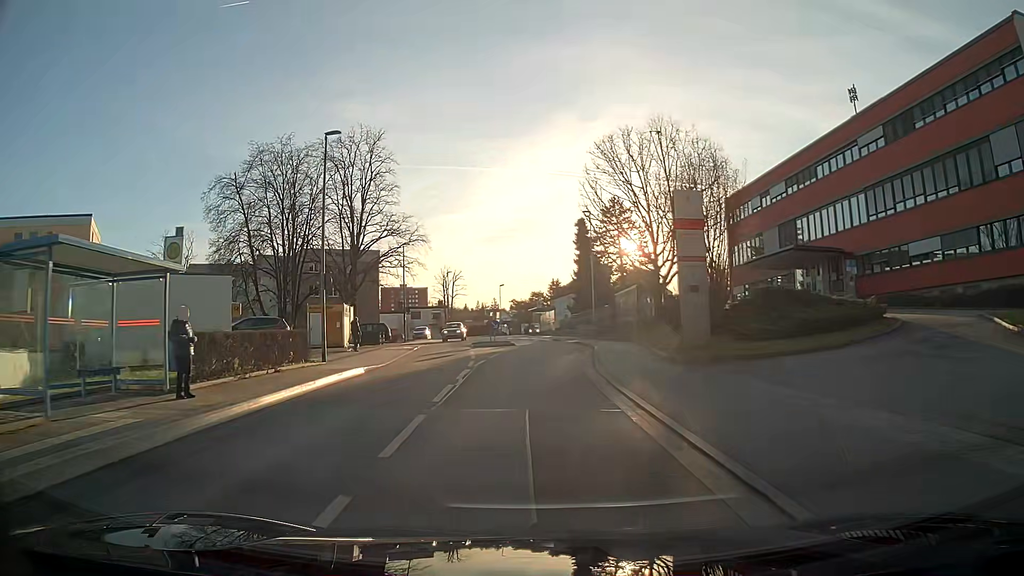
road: residential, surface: asphalt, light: Day
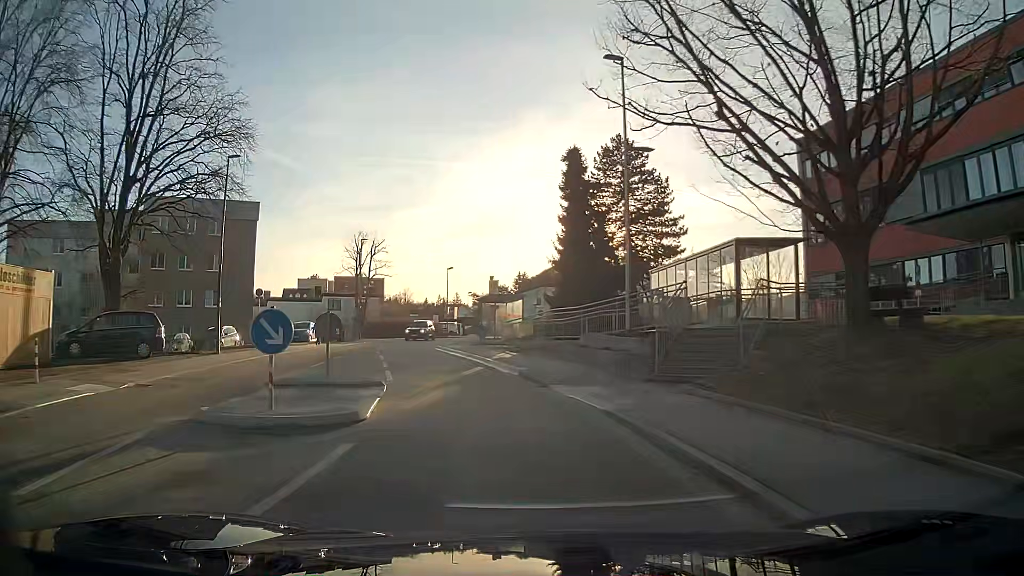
(+0.8, +29.5) m; +1°
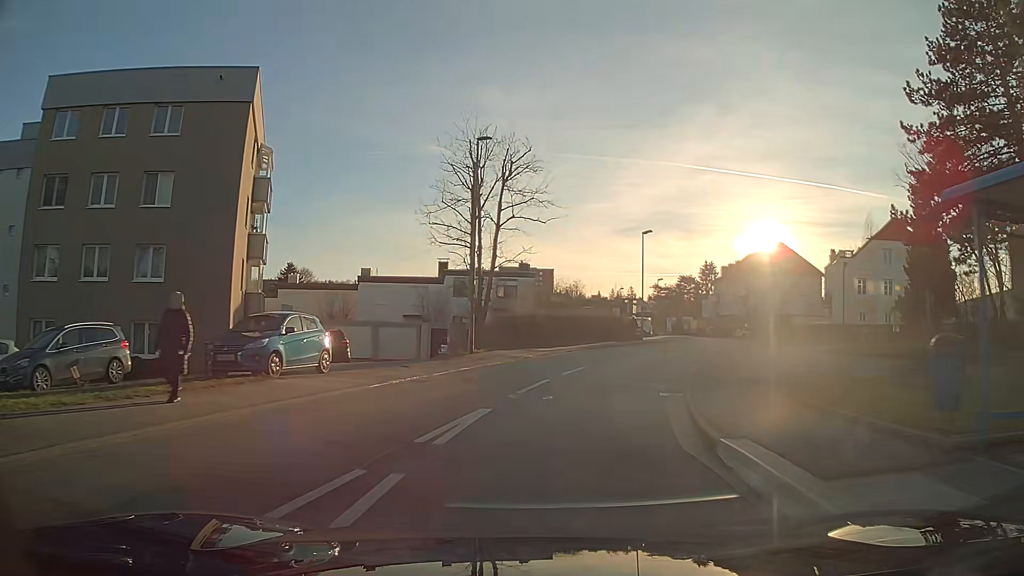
(-4.2, +30.1) m; -10°
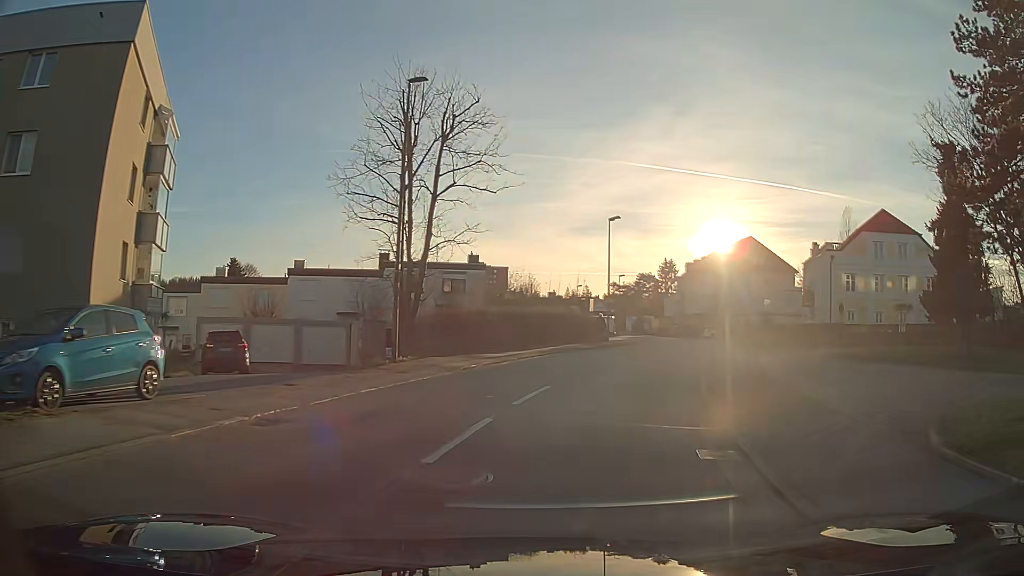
(+0.2, +6.4) m; +4°
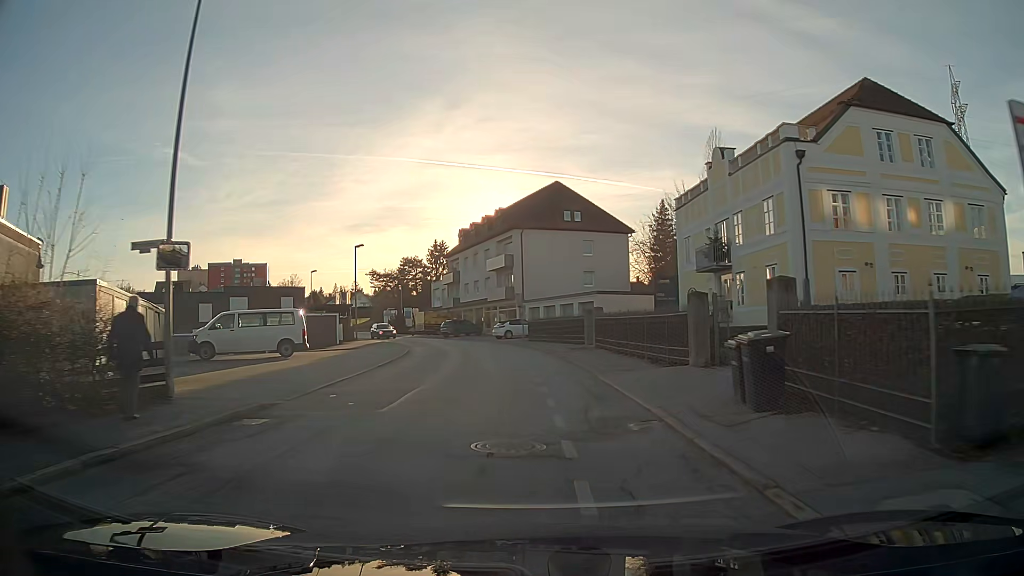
(+6.3, +32.8) m; +16°
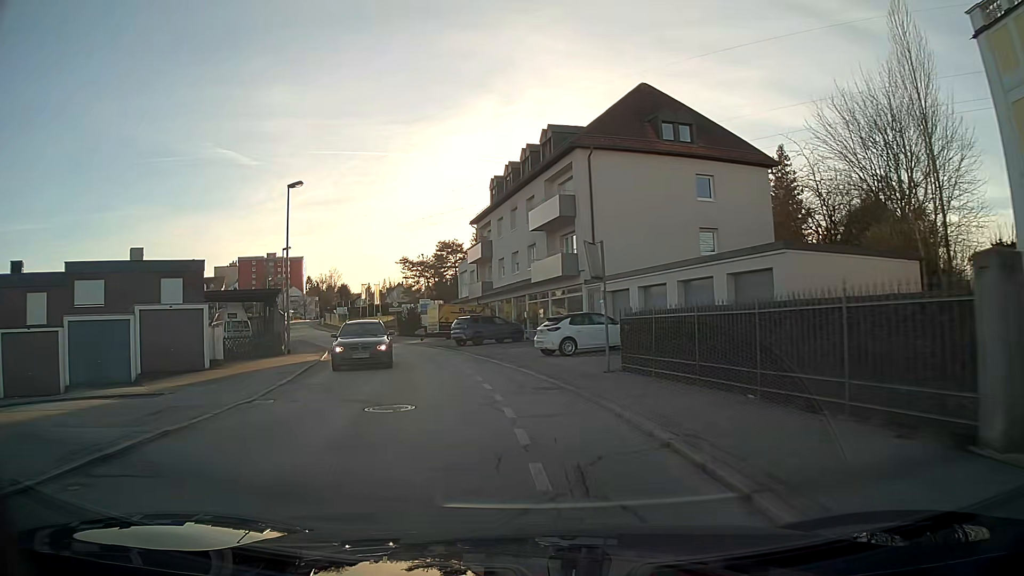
(-1.0, +27.2) m; -6°
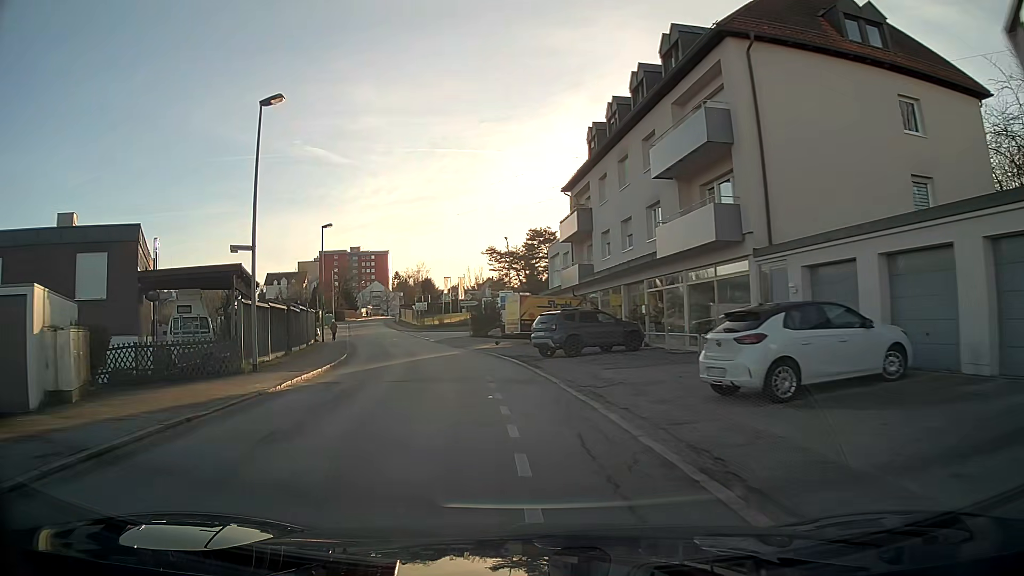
(-0.9, +13.4) m; -9°
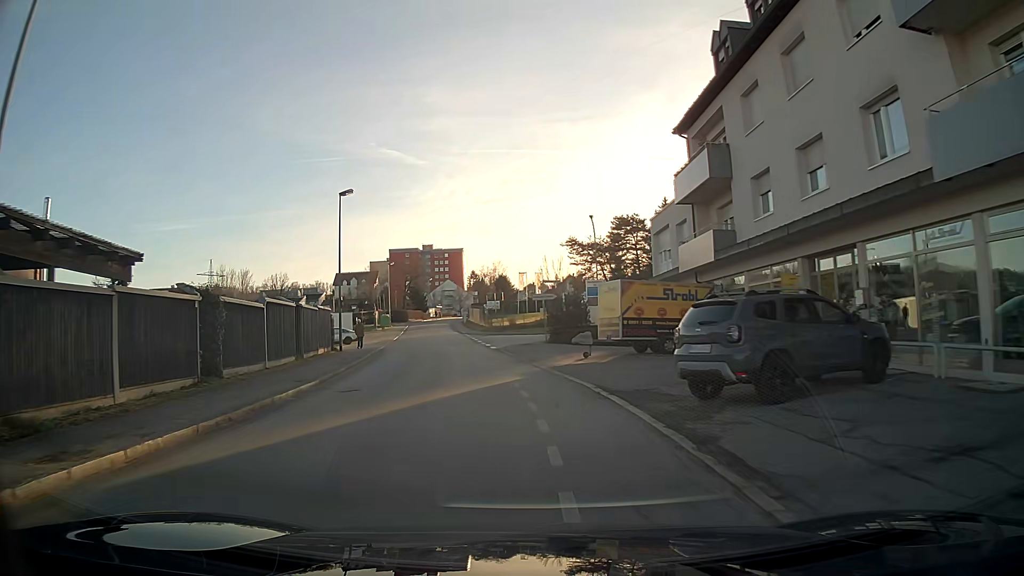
(-0.8, +13.5) m; -6°
